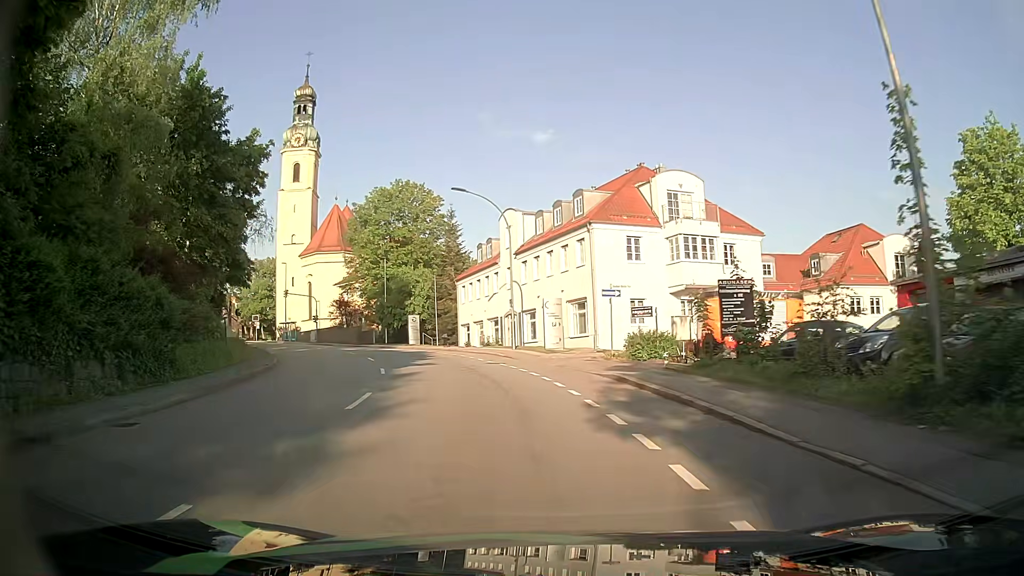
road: tertiary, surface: asphalt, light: Day
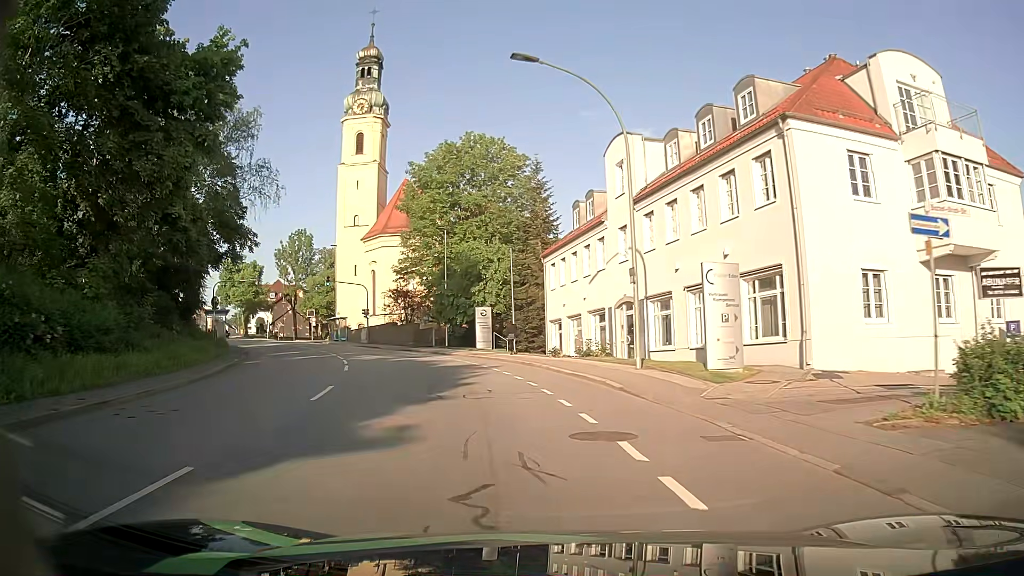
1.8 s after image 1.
(-1.0, +18.1) m; -8°
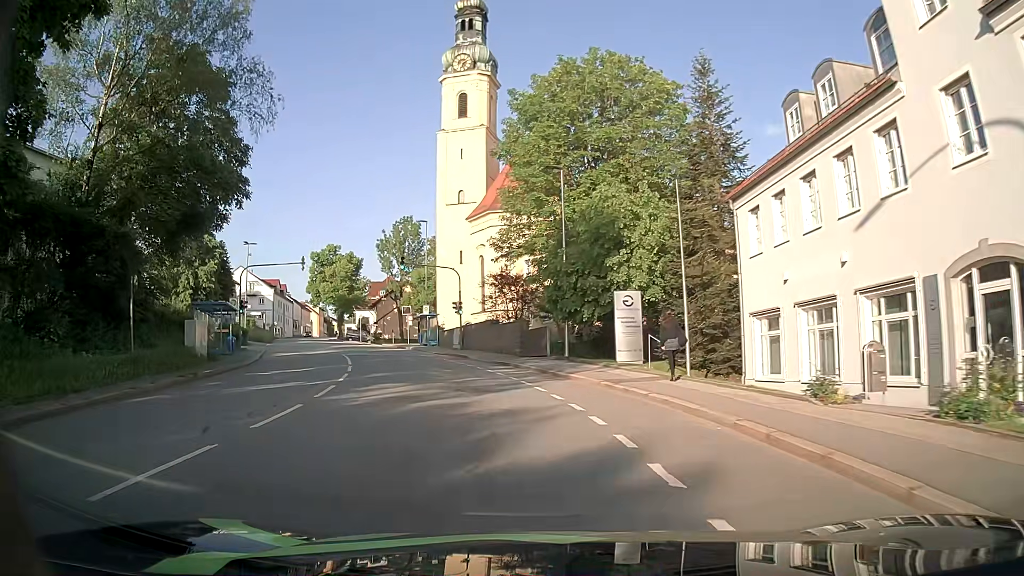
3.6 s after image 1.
(-1.7, +17.8) m; -11°
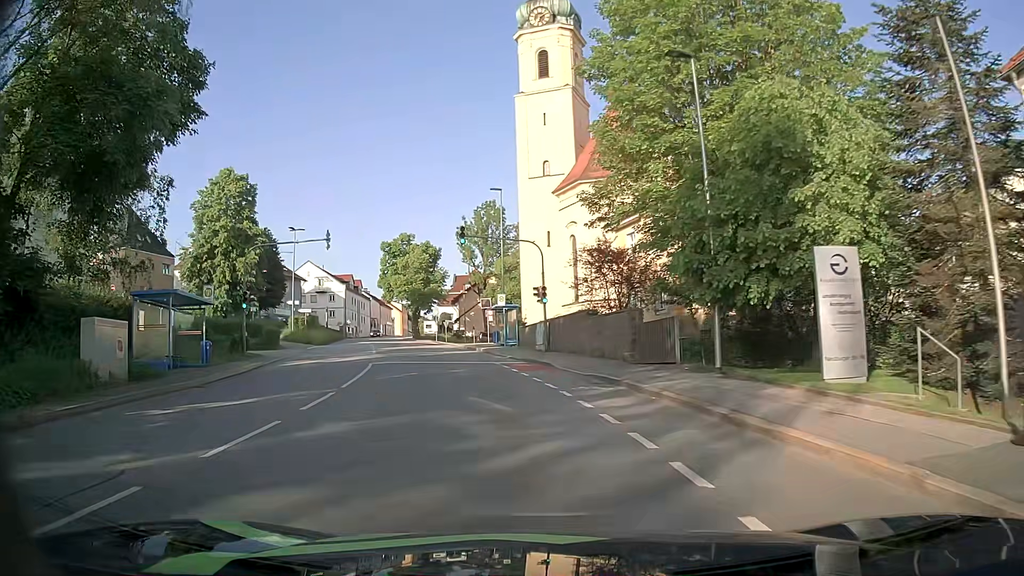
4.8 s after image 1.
(-0.8, +11.8) m; -9°
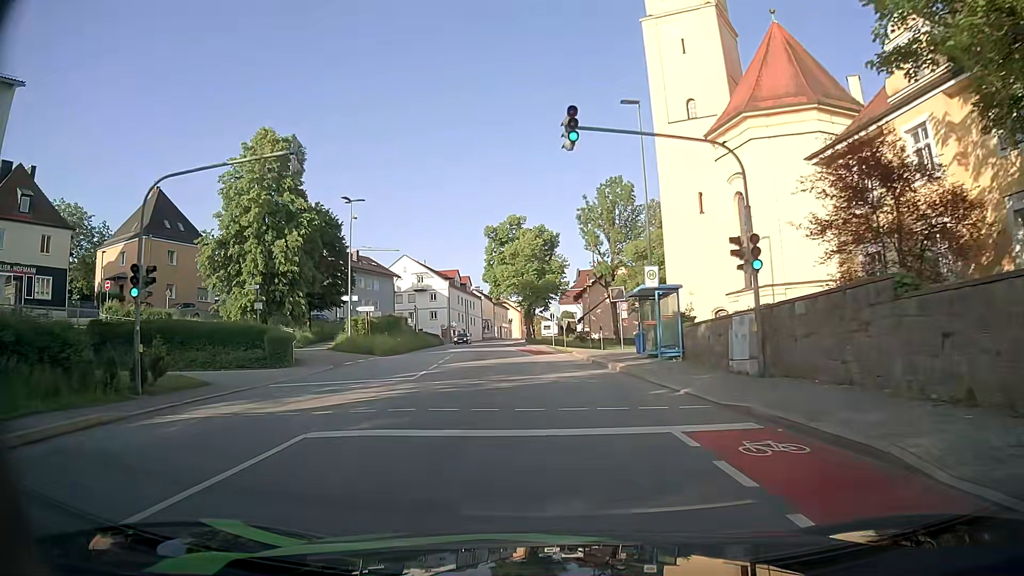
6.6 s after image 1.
(-1.7, +17.6) m; -10°
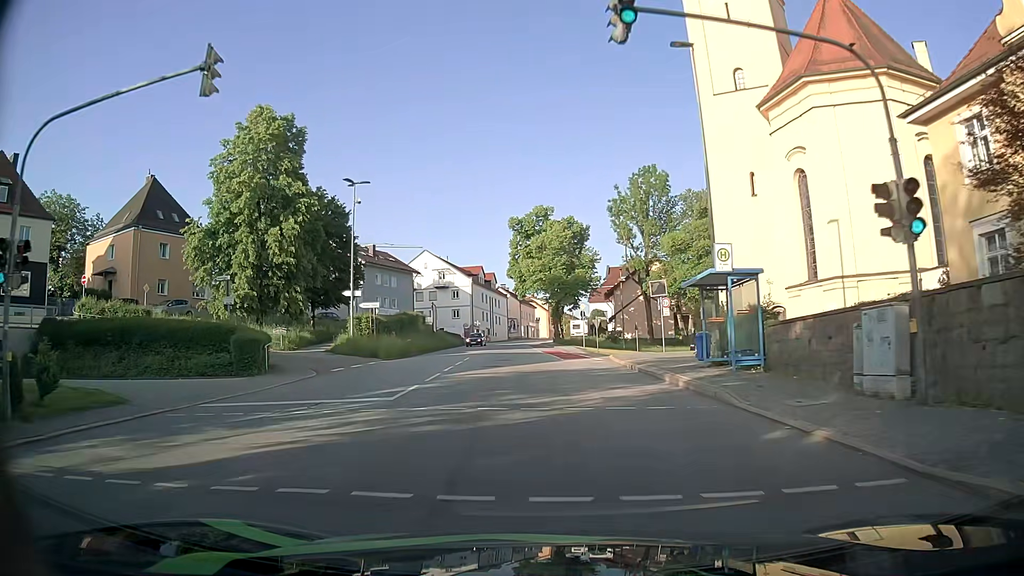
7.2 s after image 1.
(-0.2, +5.9) m; -3°
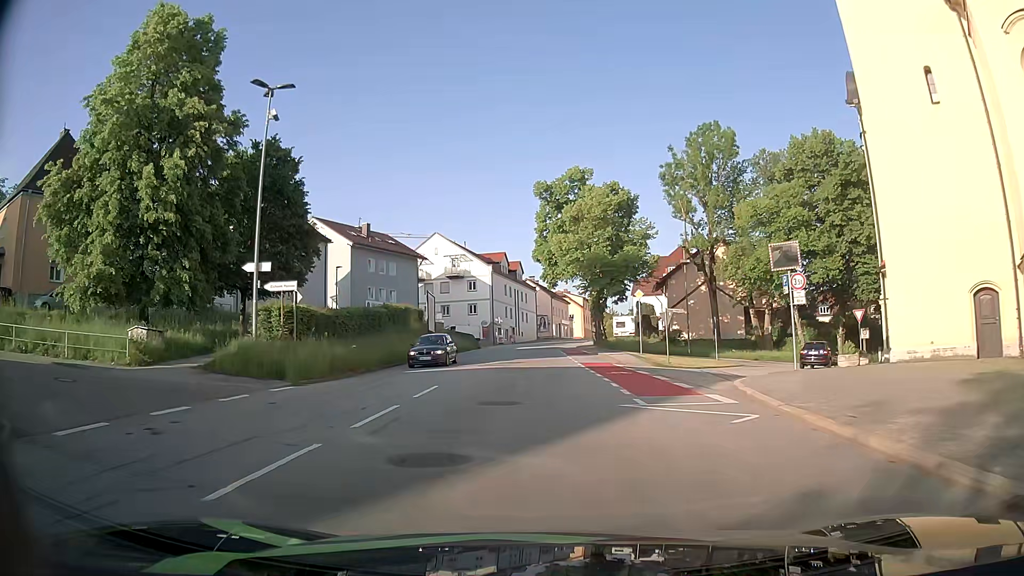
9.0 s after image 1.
(-0.2, +17.9) m; -2°
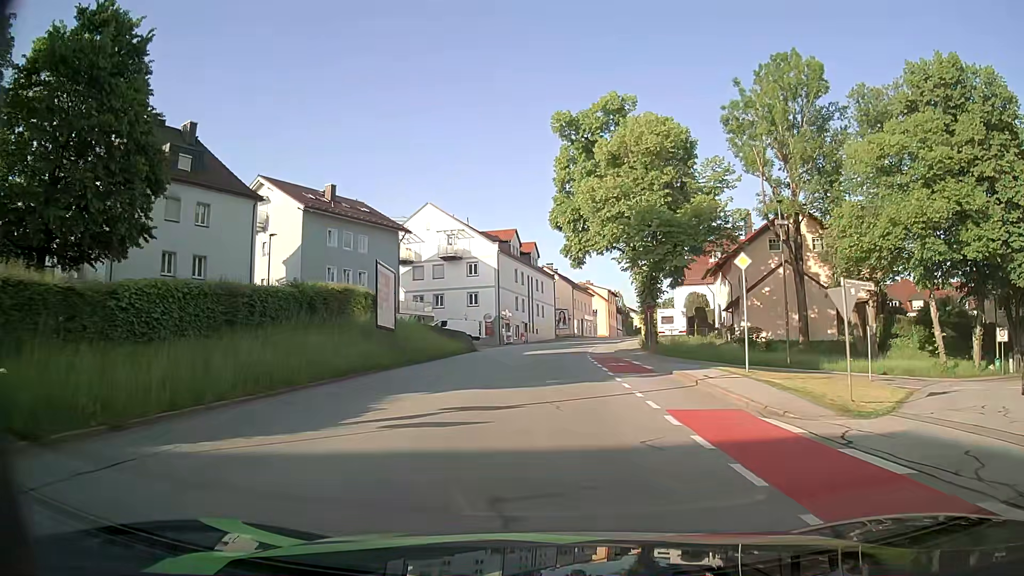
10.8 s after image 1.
(-0.4, +18.3) m; -2°
(0, +10) (0, +20) (0, +30) (+1, +40) (+2, +50) (+3, +60) (+5, +70) (+7, +80) (+9, +89) (+11, +99) m
